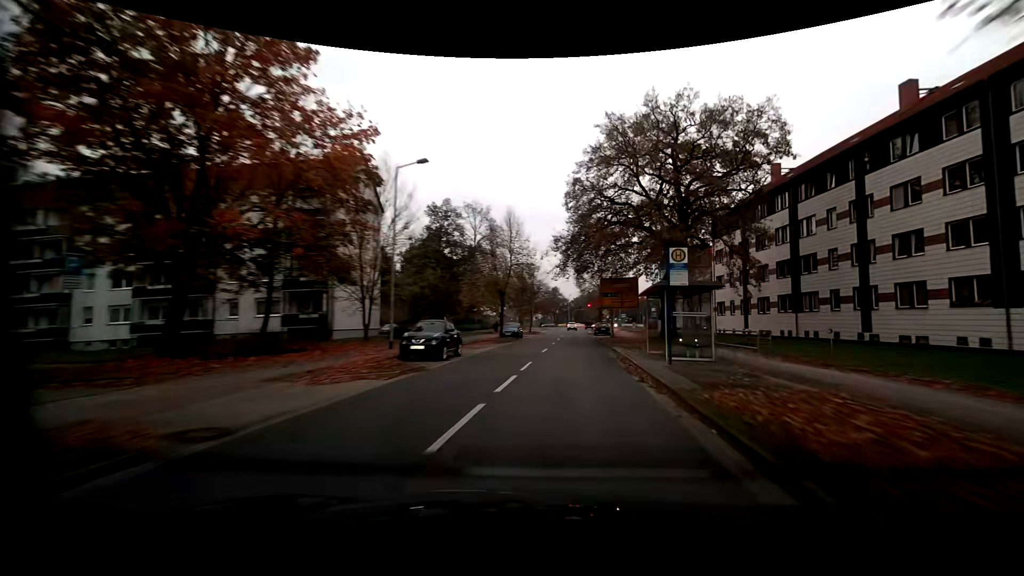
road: residential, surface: asphalt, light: Day
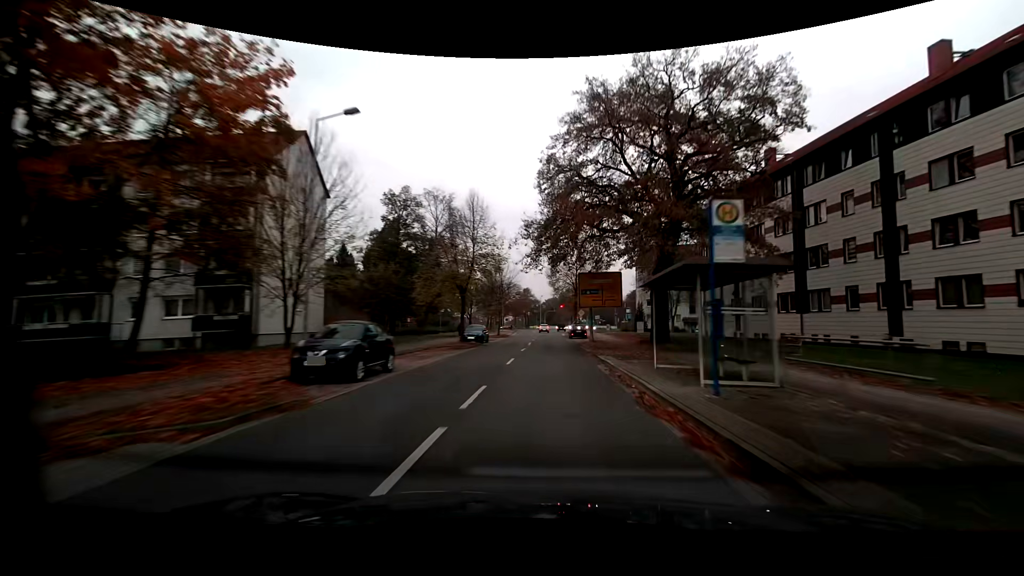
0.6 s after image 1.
(+0.2, +6.3) m; +4°
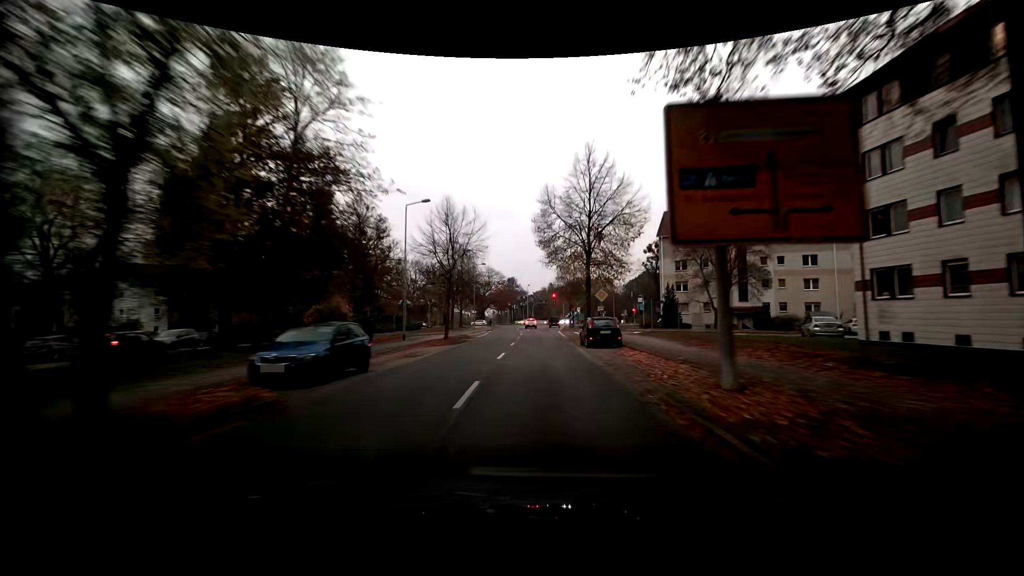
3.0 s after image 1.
(+0.4, +27.5) m; +2°
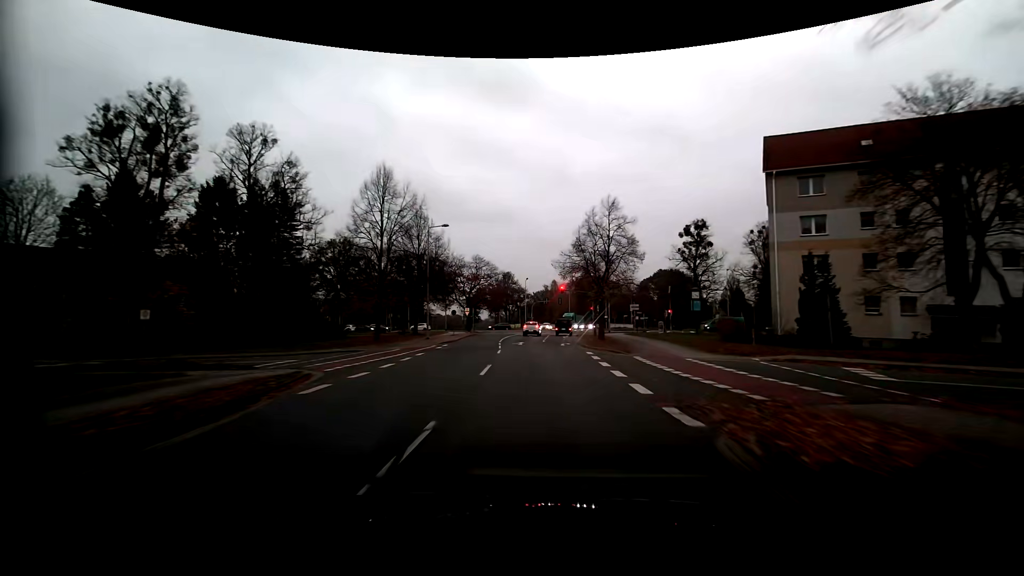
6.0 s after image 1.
(-0.3, +30.4) m; -1°
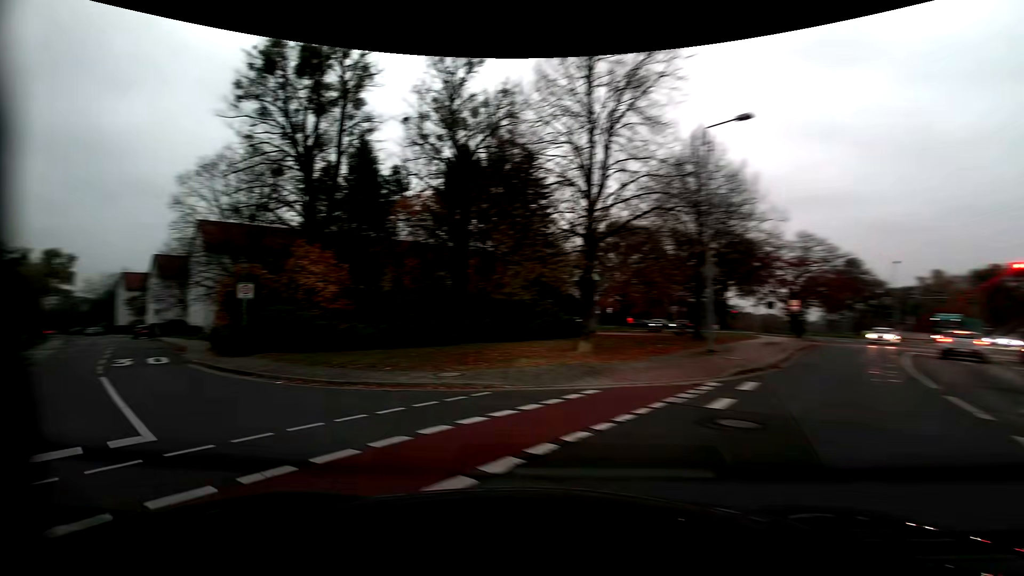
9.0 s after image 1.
(-2.3, +19.7) m; -35°
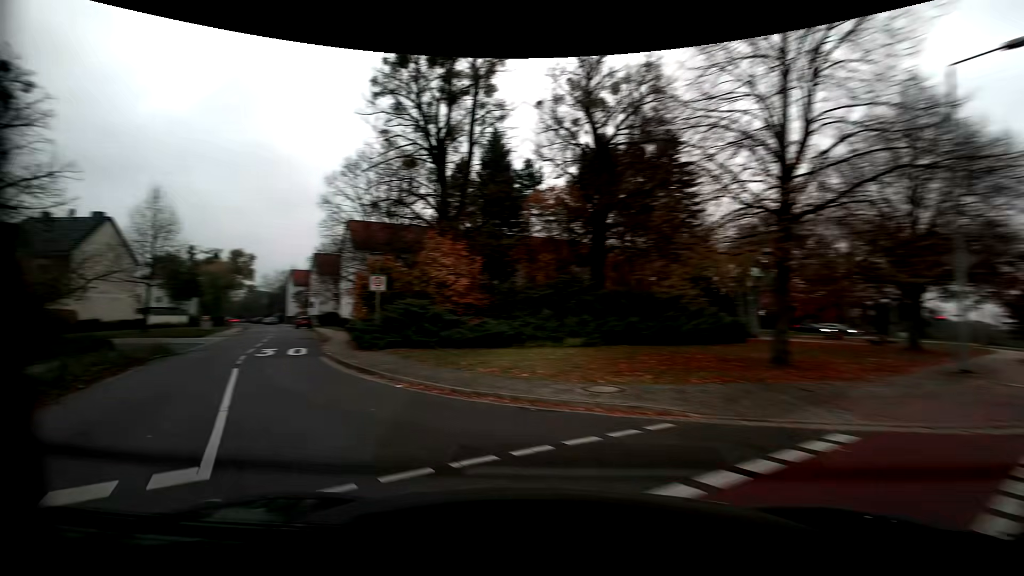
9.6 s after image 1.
(-0.3, +2.7) m; -13°
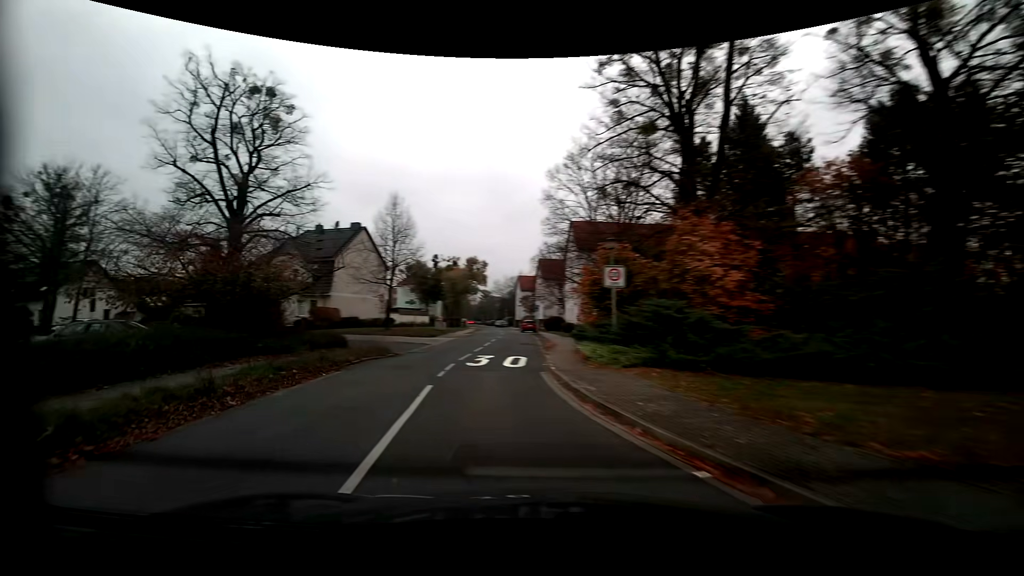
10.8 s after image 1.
(-1.5, +5.7) m; -24°
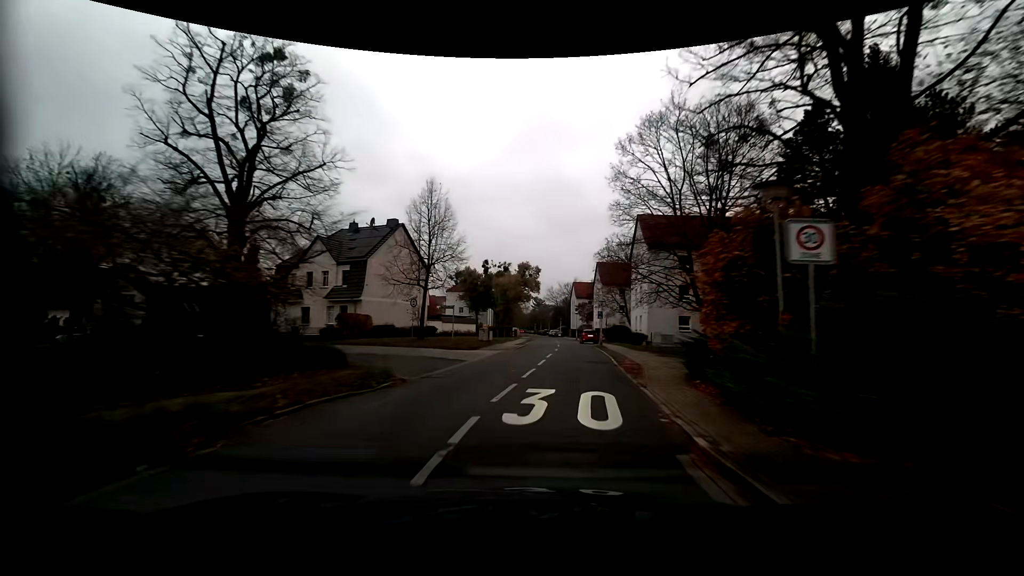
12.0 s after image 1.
(-0.8, +7.7) m; -6°
